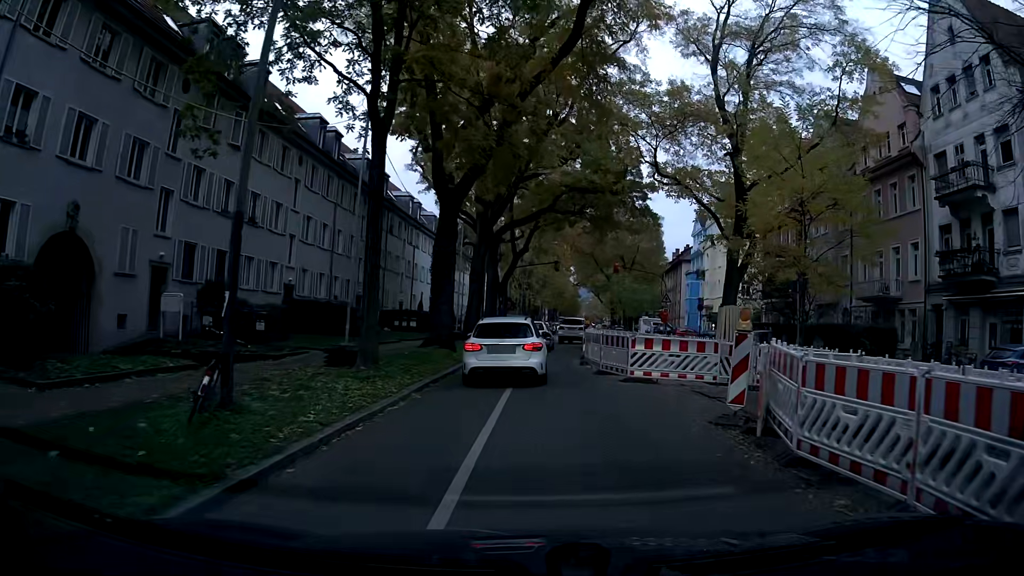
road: tertiary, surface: asphalt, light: Day
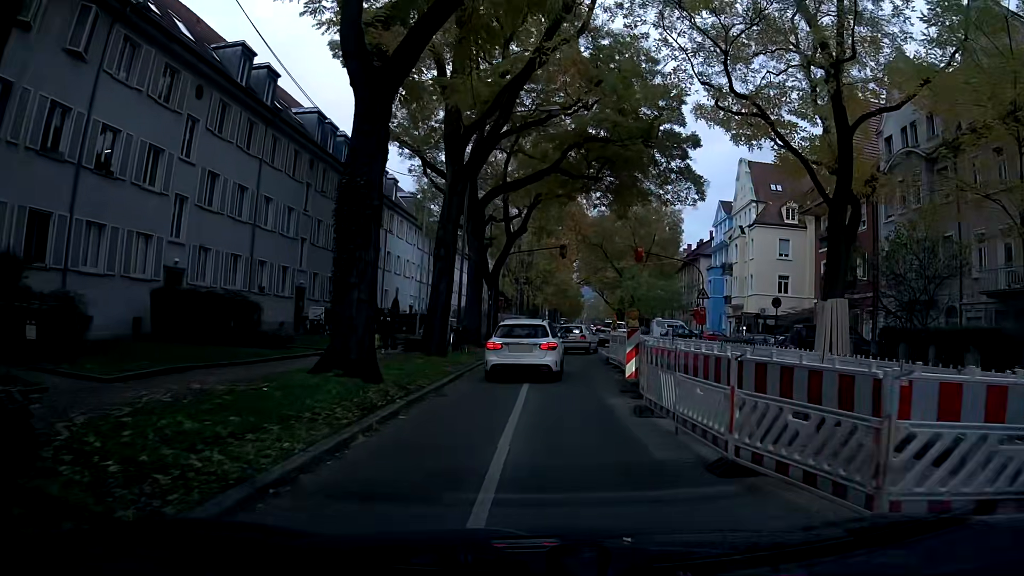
(+0.2, +11.7) m; +1°
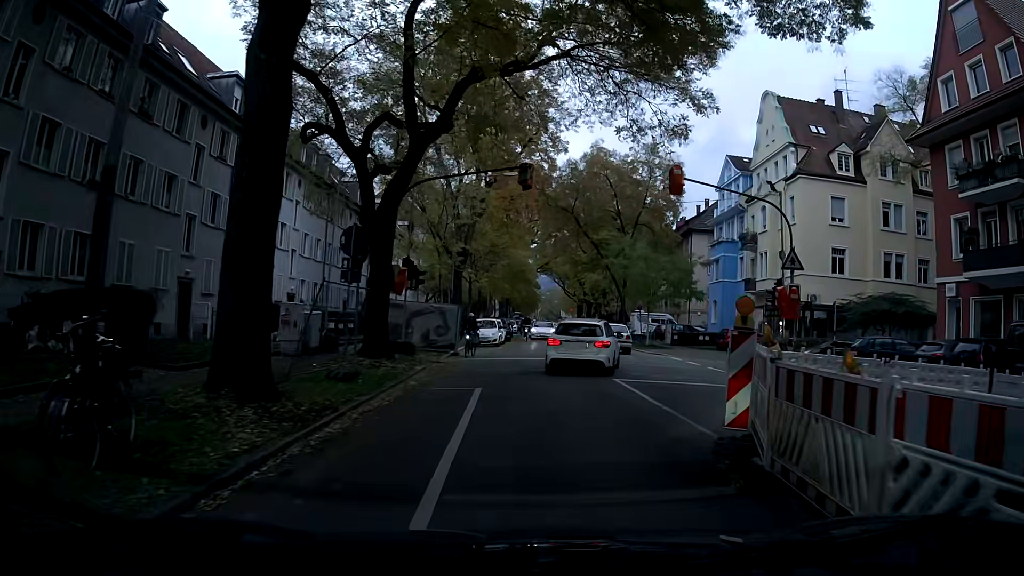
(+0.4, +20.3) m; +4°
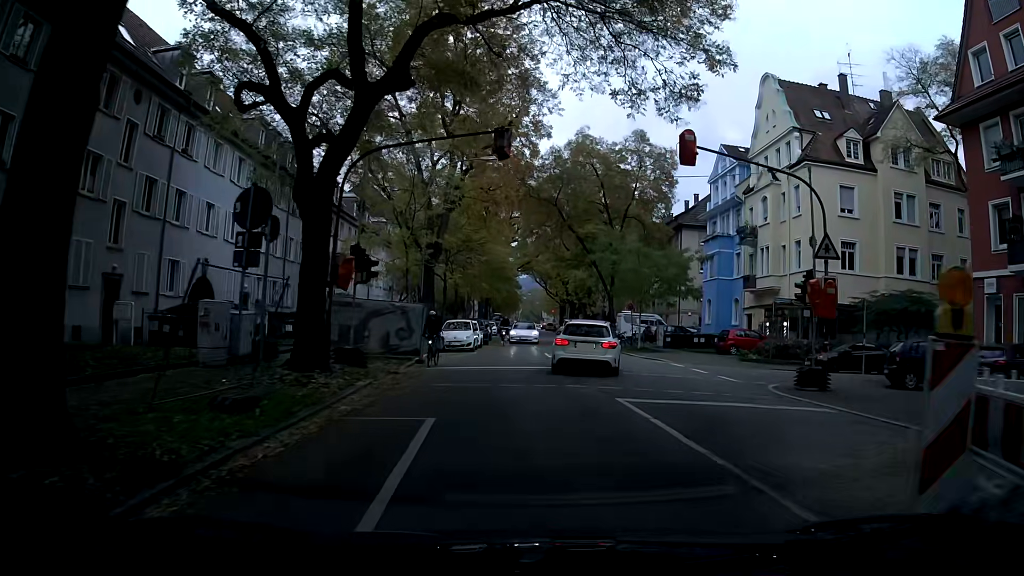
(+0.1, +4.1) m; +2°
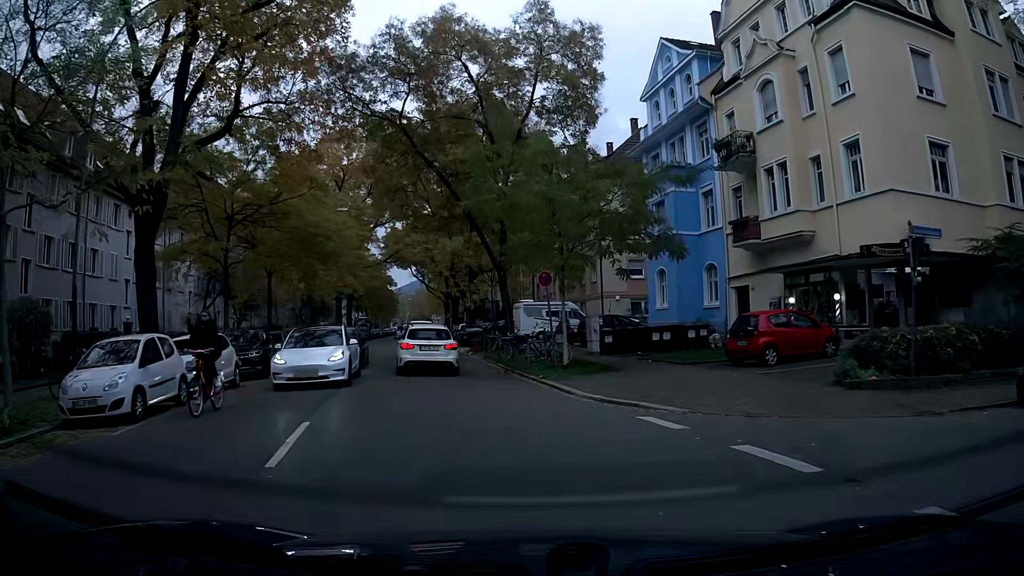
(+1.9, +20.3) m; +7°
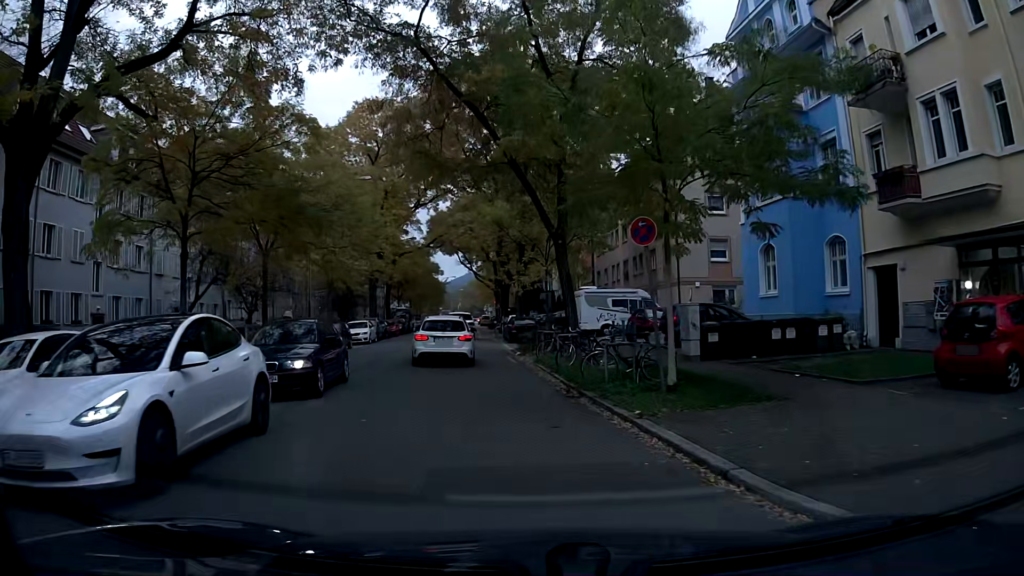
(-0.3, +8.2) m; -4°
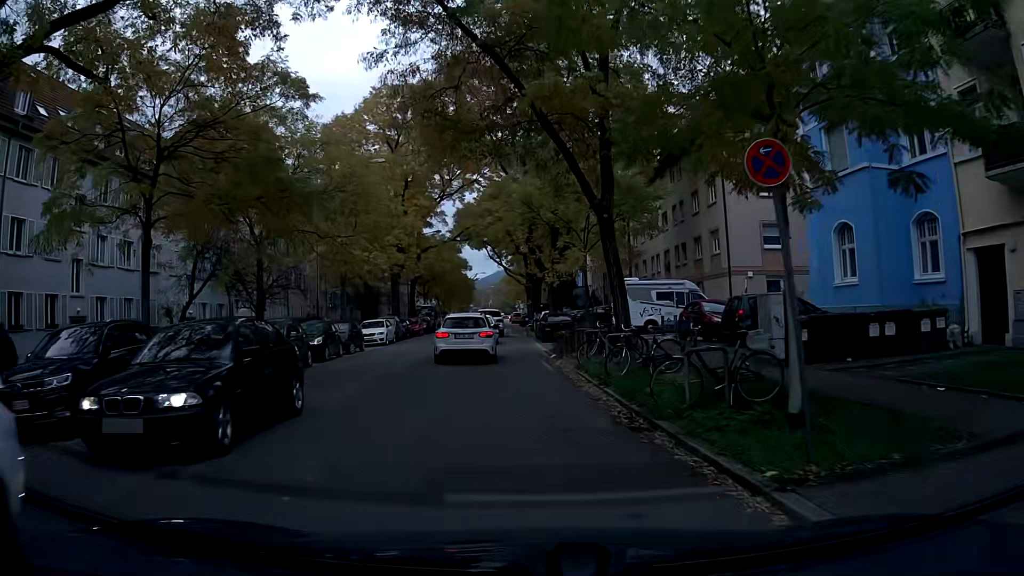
(-0.1, +4.2) m; -2°
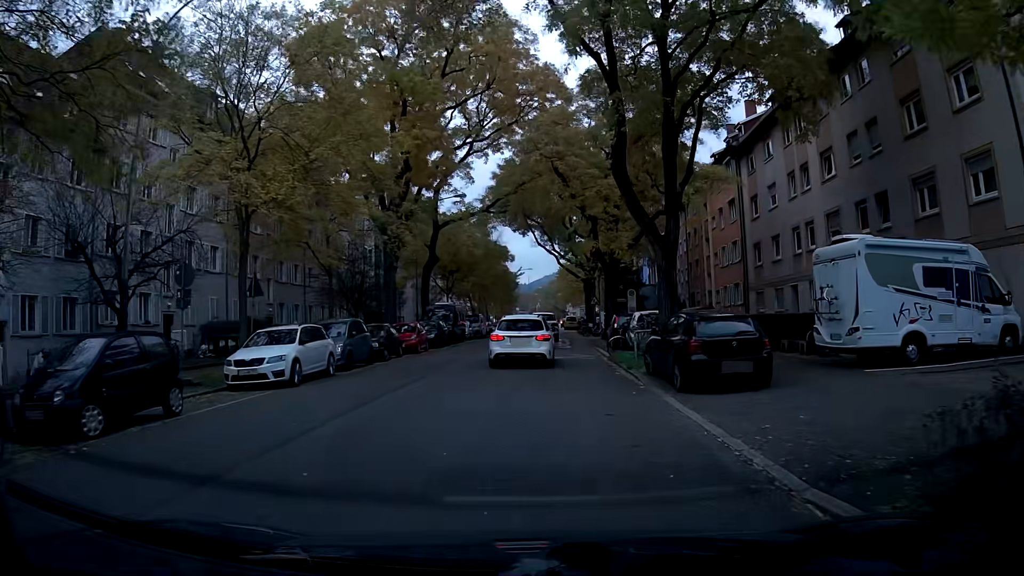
(-0.9, +21.1) m; -3°
